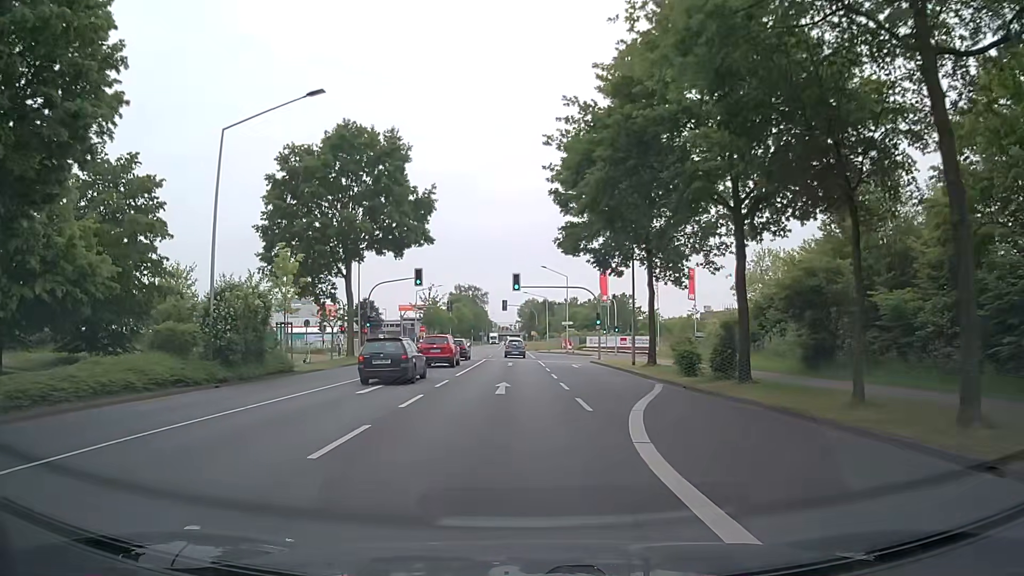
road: secondary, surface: asphalt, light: Day
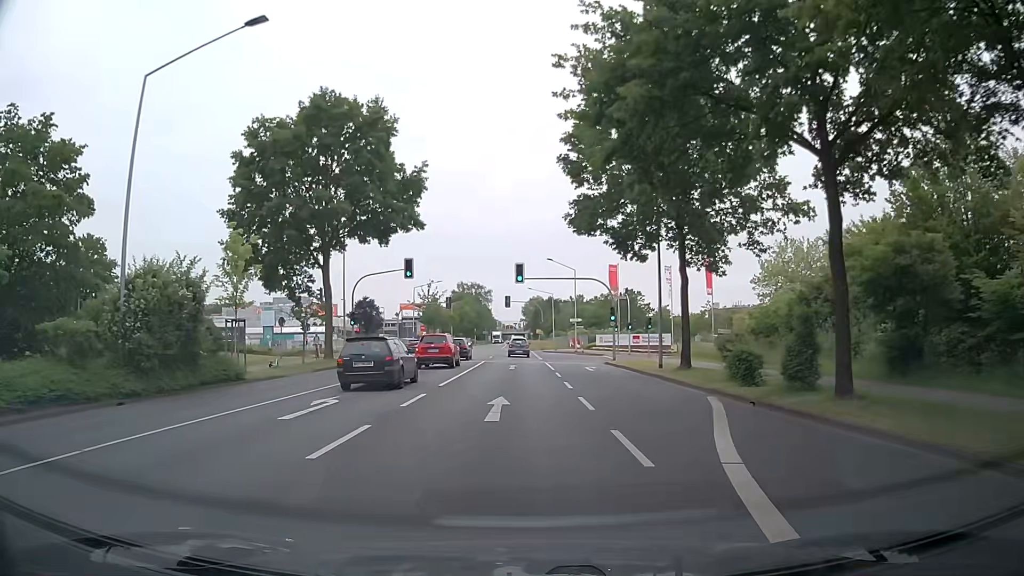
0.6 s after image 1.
(0.0, +6.1) m; 0°
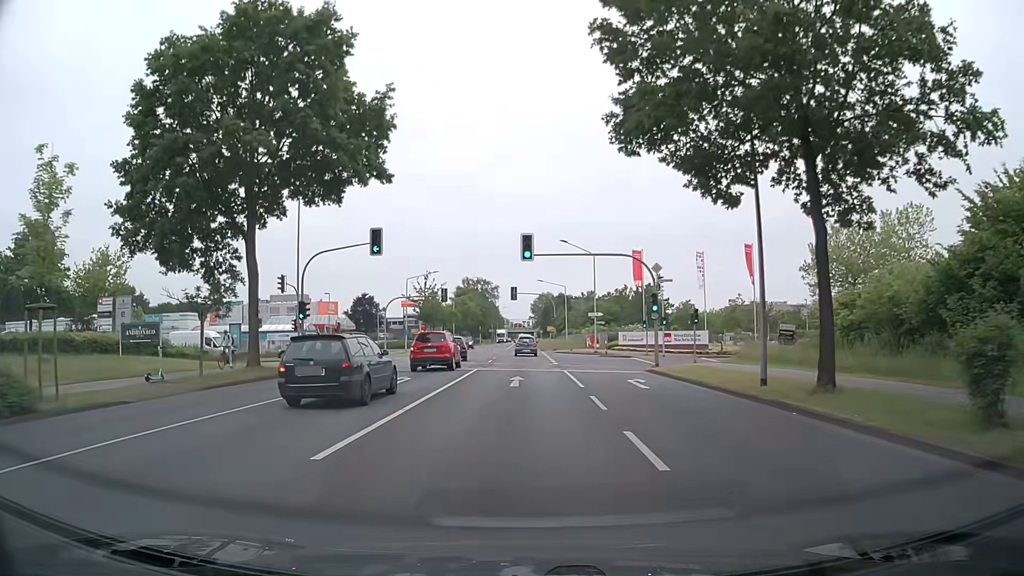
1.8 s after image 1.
(-0.1, +12.3) m; -1°
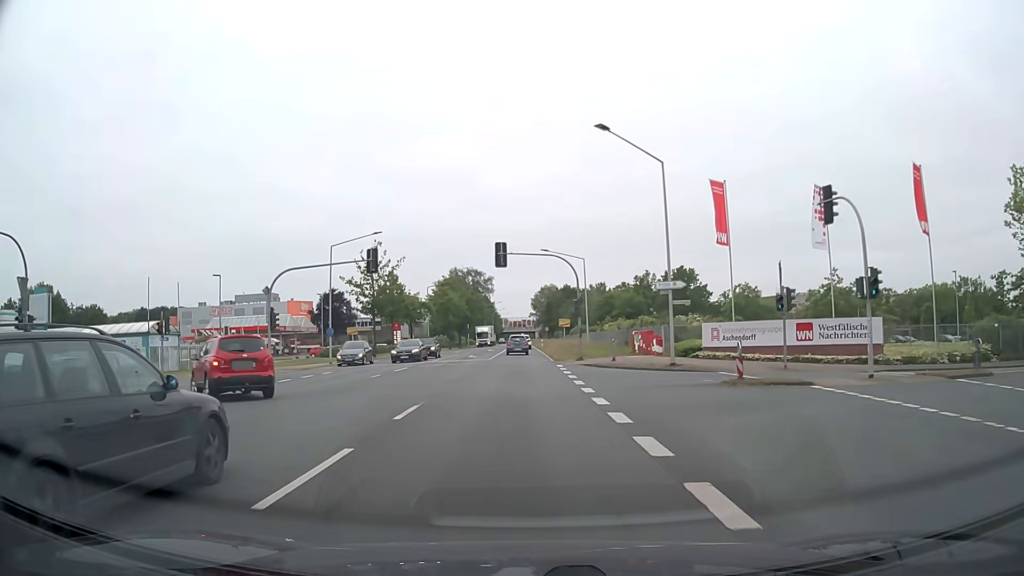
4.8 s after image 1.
(0.0, +32.6) m; 0°
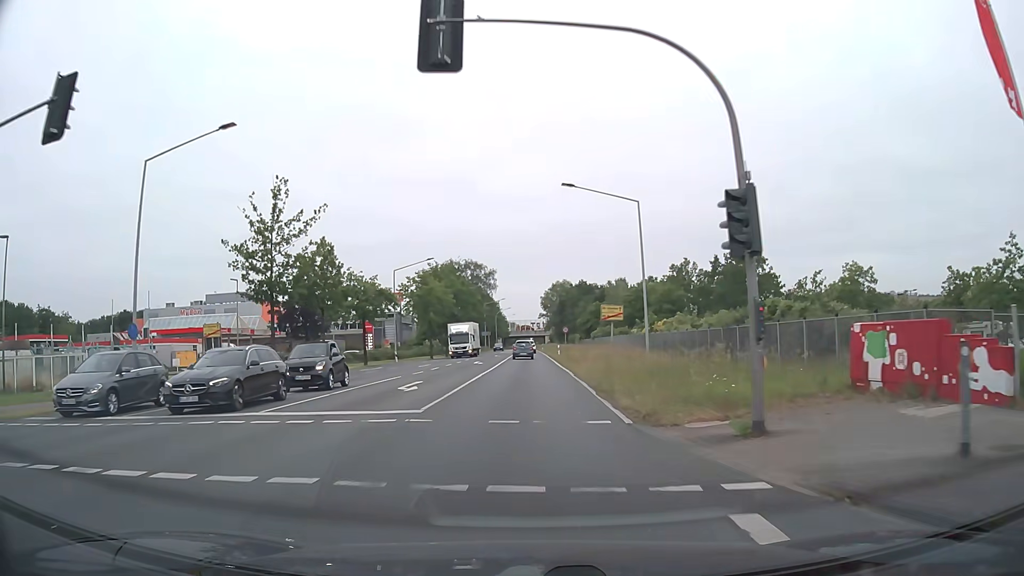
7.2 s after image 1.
(0.0, +28.0) m; -1°
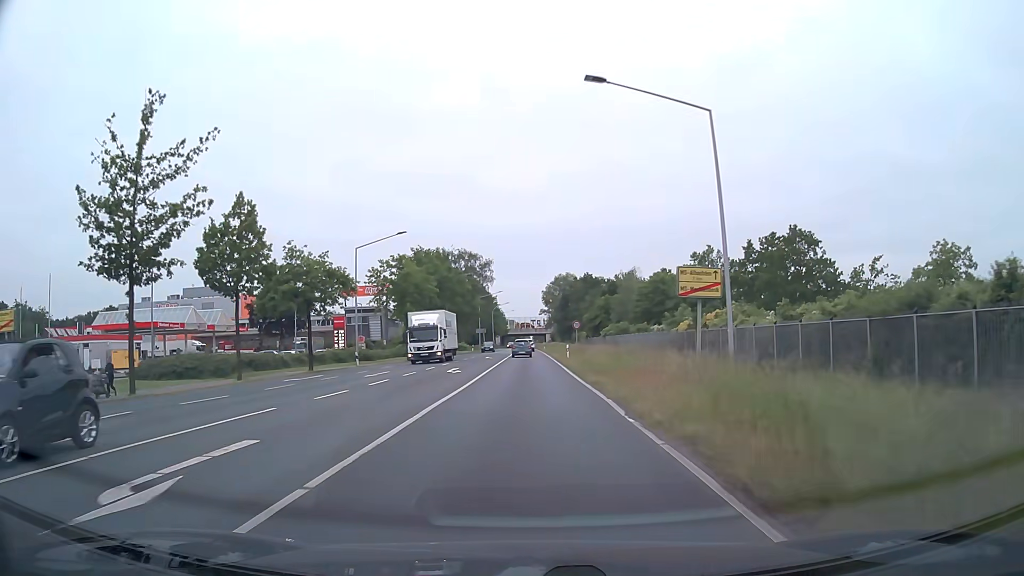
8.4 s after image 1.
(0.0, +14.6) m; 0°
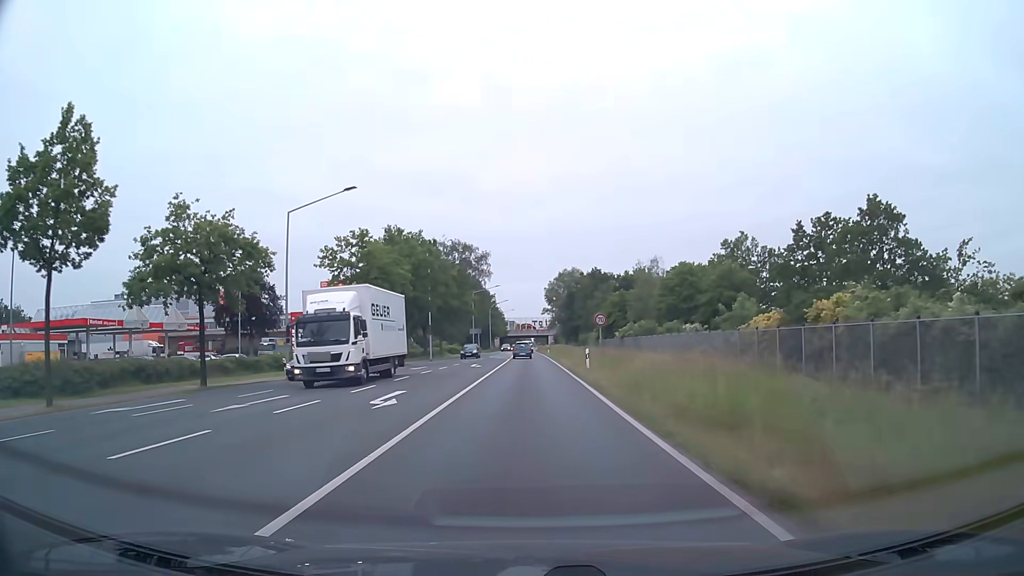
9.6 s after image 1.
(0.0, +15.1) m; 0°
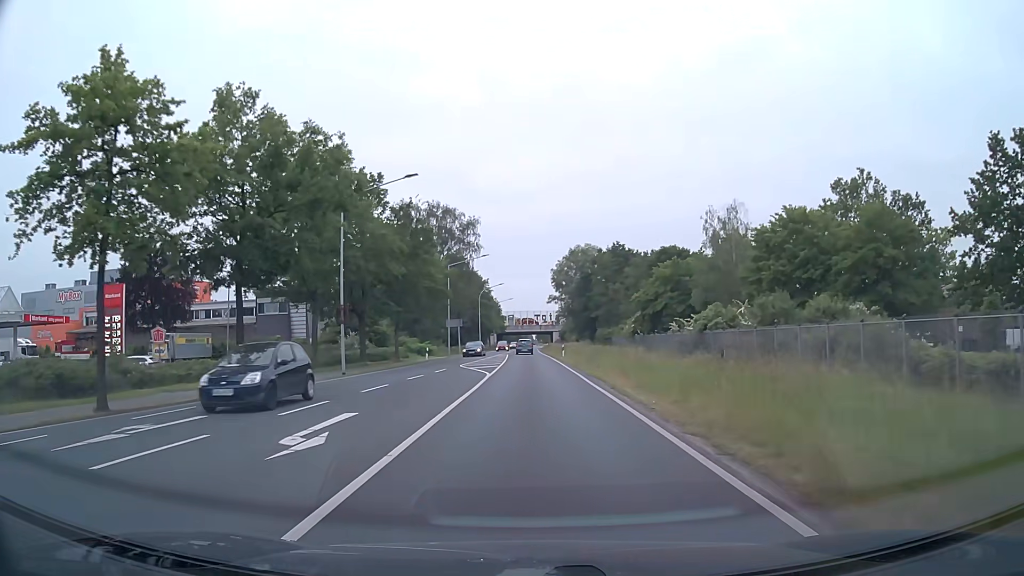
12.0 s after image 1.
(0.0, +31.6) m; 0°
(0, +10) (0, +20) (0, +30) (0, +40) (0, +50) (0, +60) (0, +70) (0, +80) (0, +90) (0, +100) m
